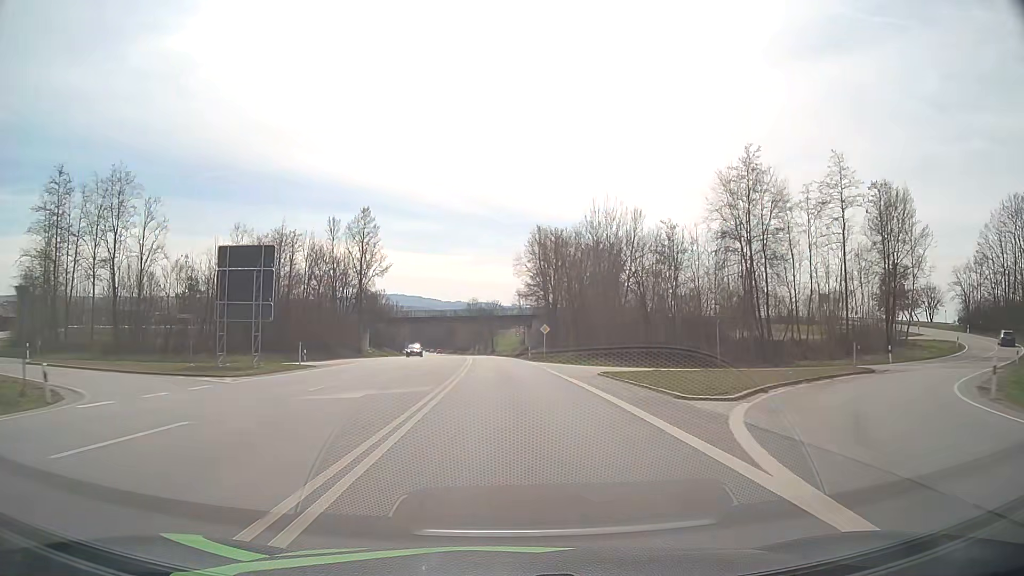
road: primary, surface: asphalt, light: Day
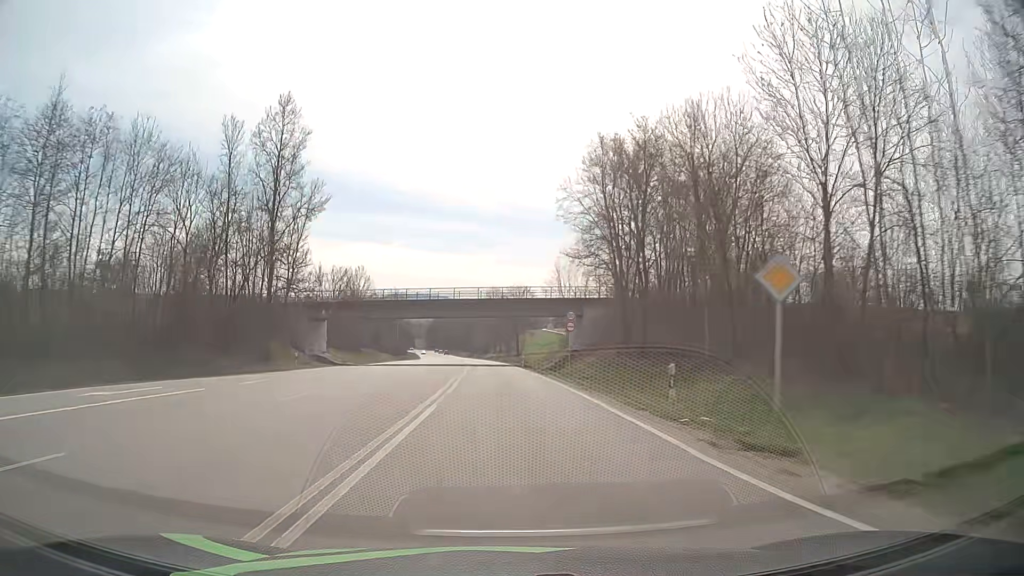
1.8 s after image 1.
(-0.8, +42.4) m; -2°
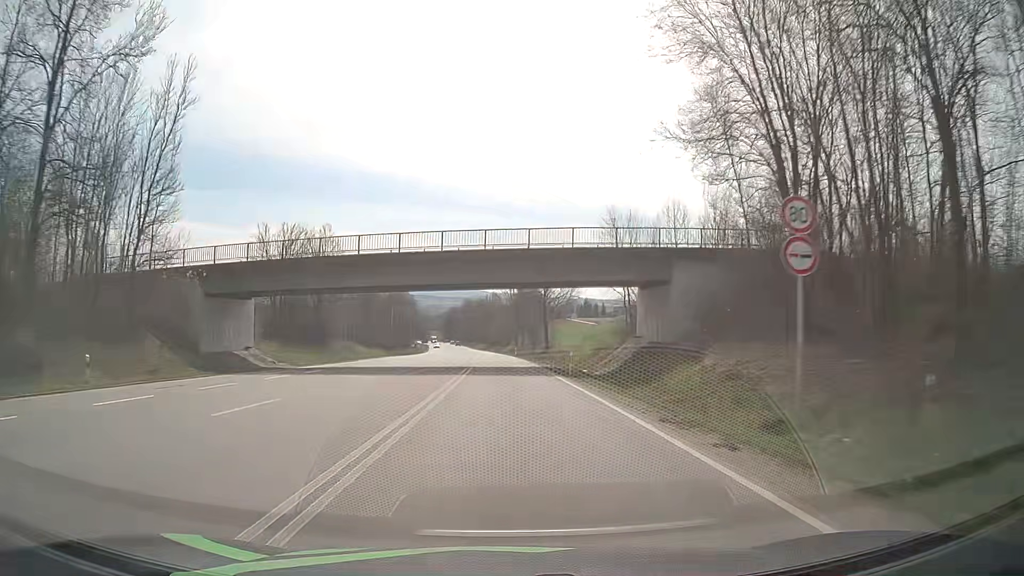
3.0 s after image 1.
(-0.4, +28.5) m; -2°
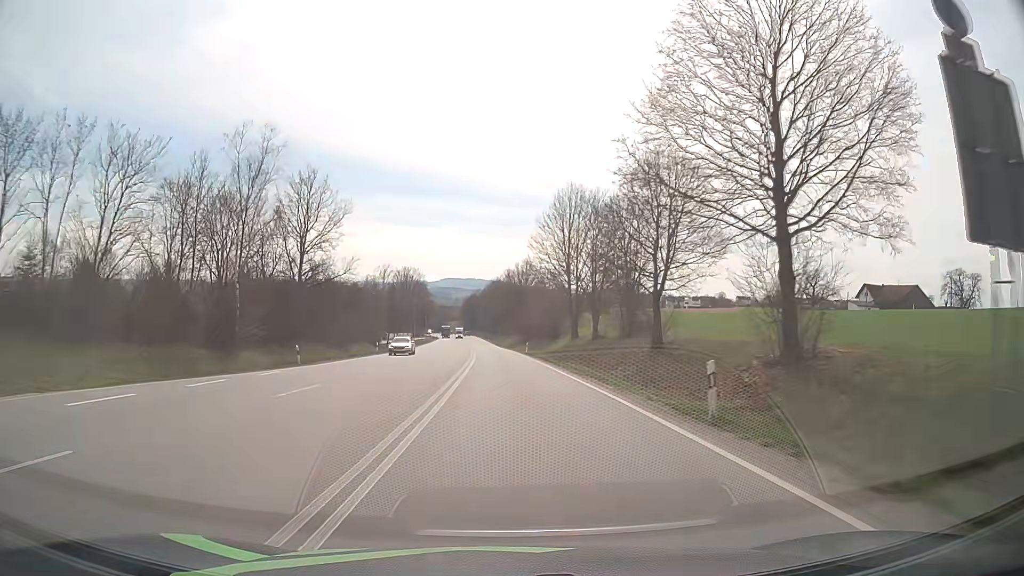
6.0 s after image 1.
(-1.8, +68.7) m; -3°
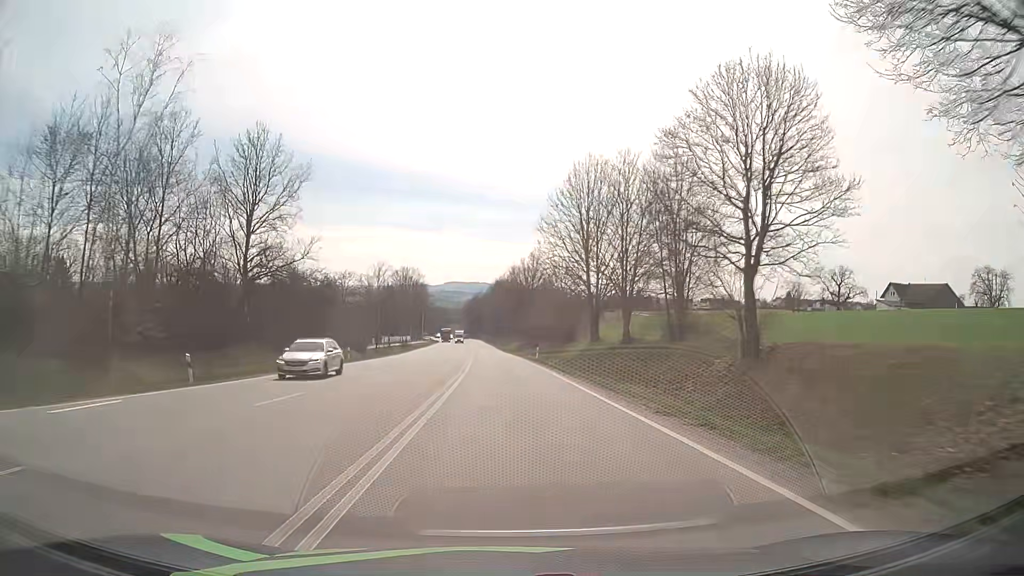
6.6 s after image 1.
(0.0, +13.0) m; 0°
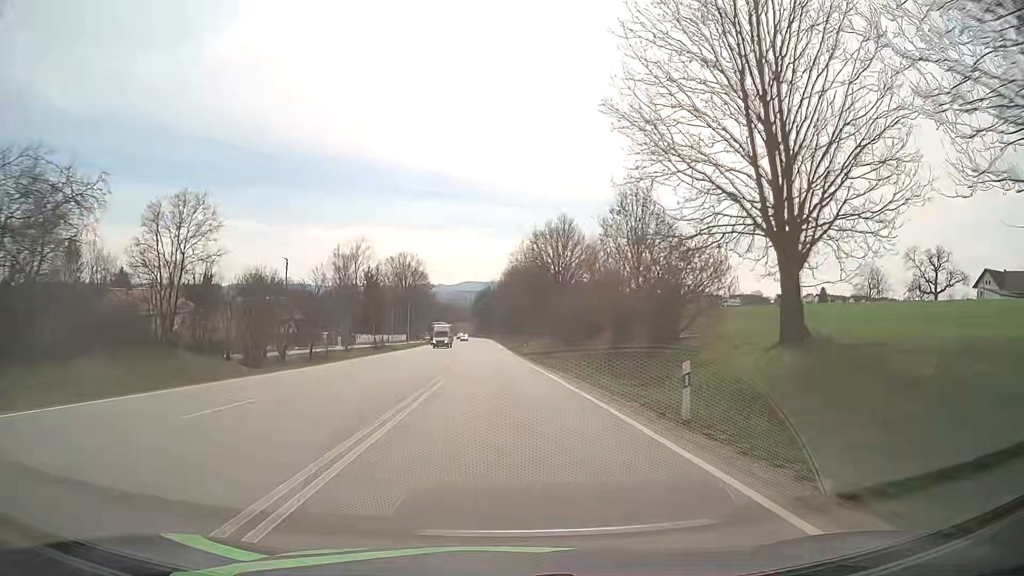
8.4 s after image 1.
(-0.4, +38.8) m; -1°
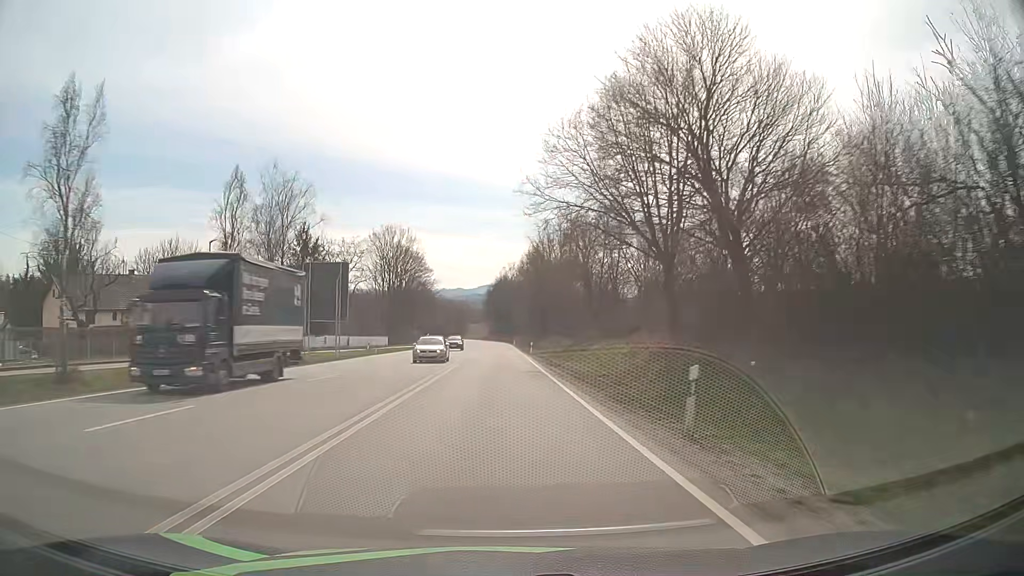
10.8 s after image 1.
(-0.7, +50.6) m; -2°
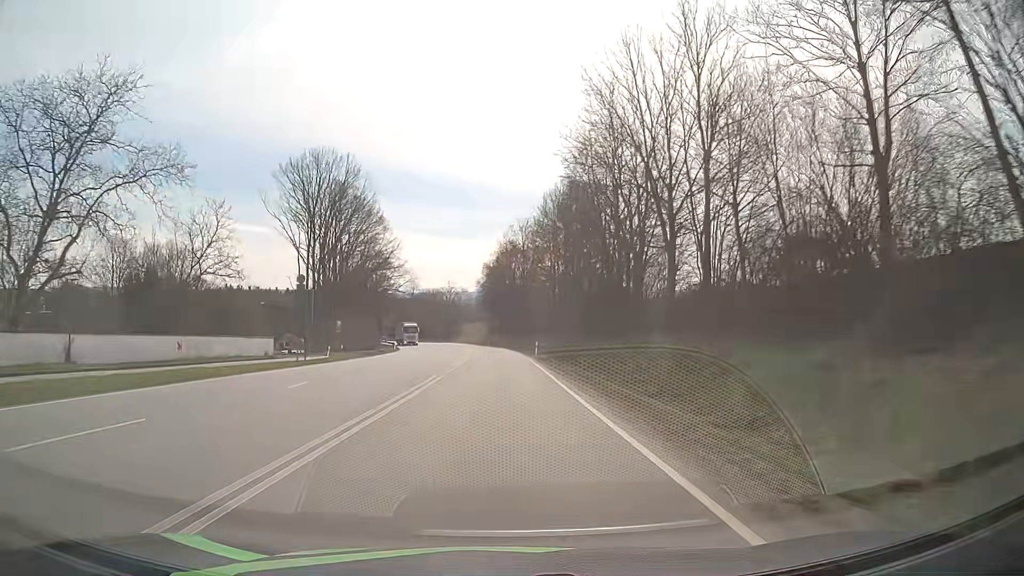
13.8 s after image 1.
(-0.4, +62.1) m; -1°
(0, +10) (0, +20) (0, +30) (0, +40) (-1, +50) (-1, +60) (-2, +70) (-3, +80) (-4, +90) (-6, +100) m
